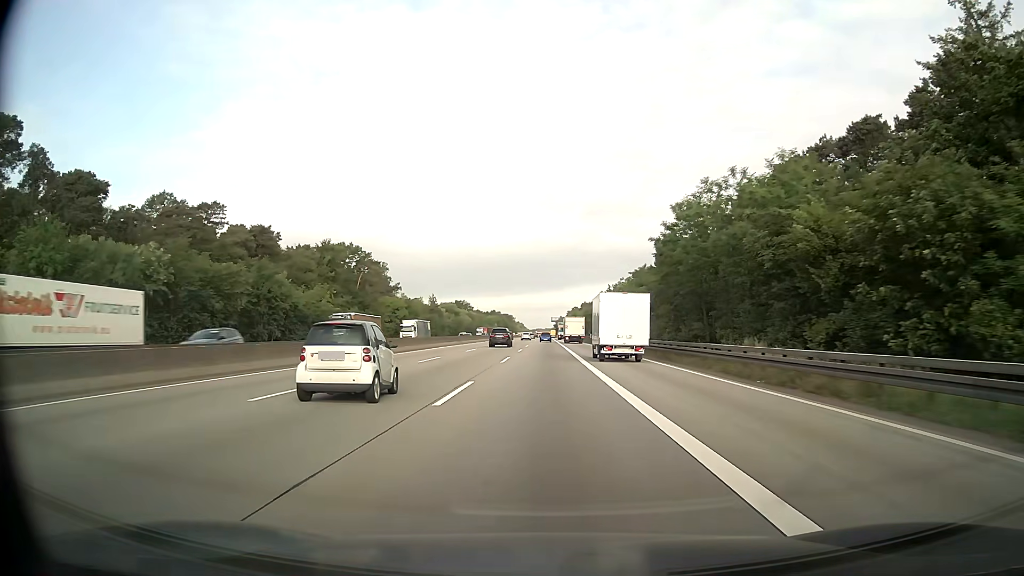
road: motorway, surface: asphalt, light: Day
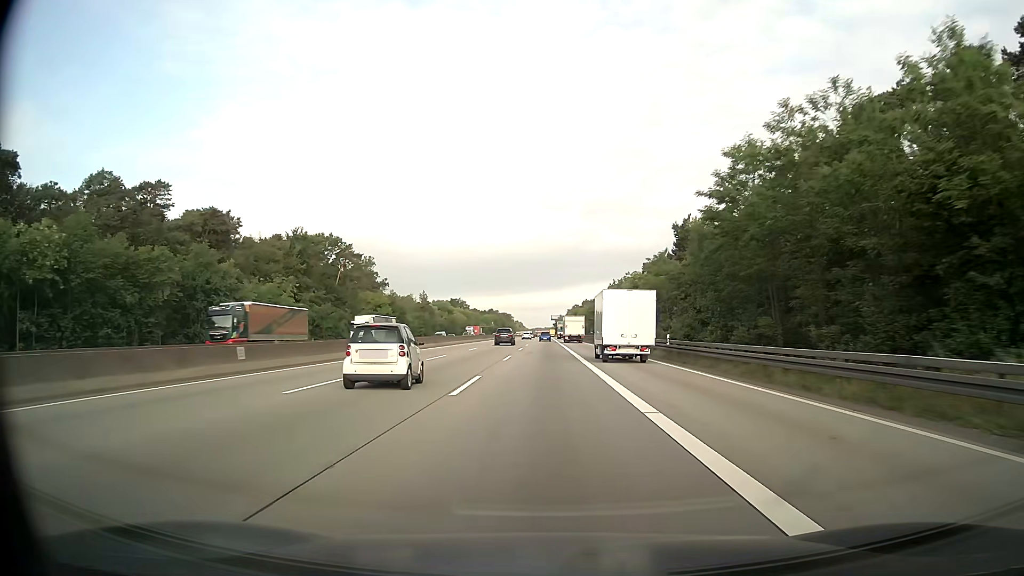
(0.0, +16.2) m; 0°
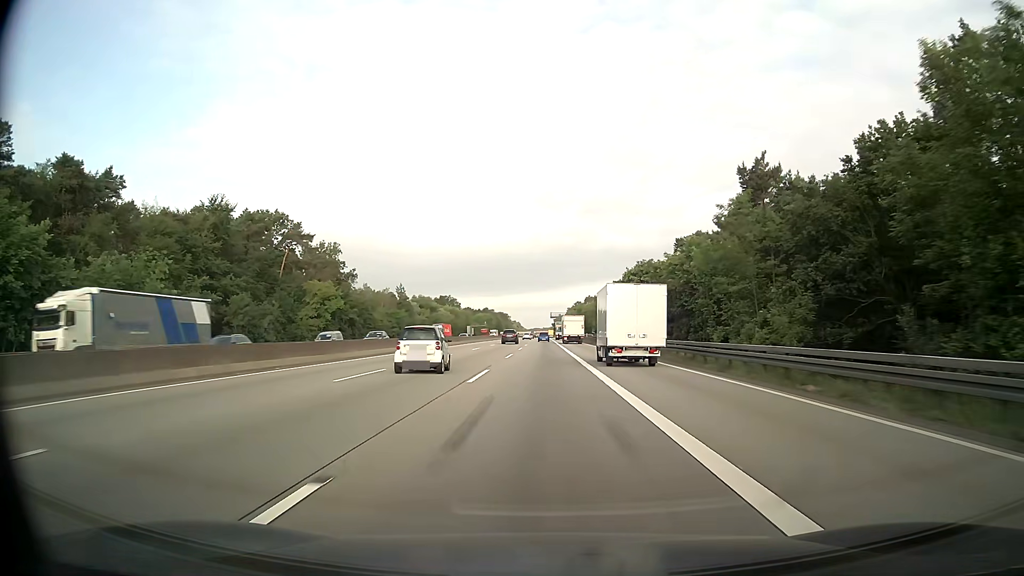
(0.0, +32.3) m; 0°
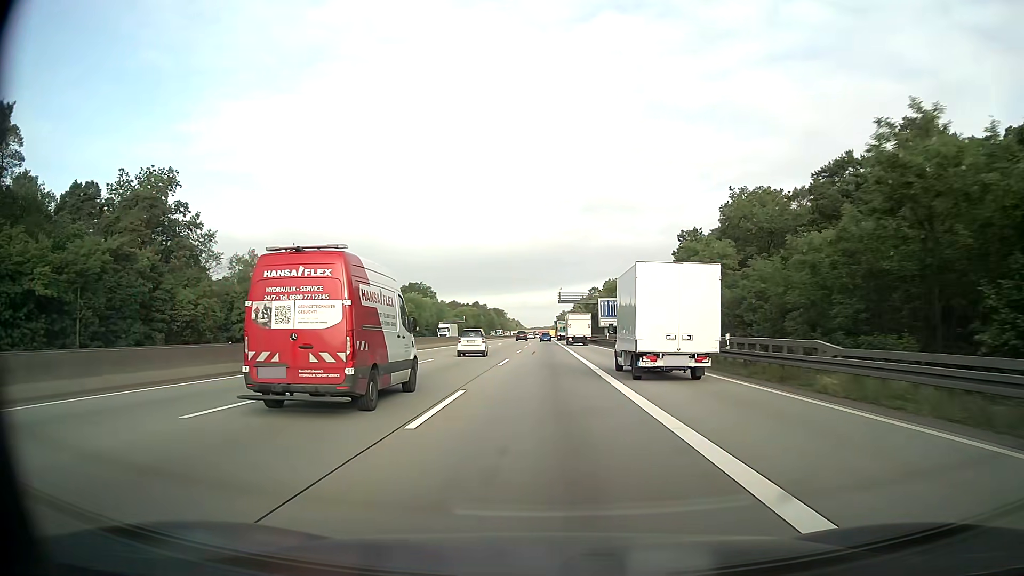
(-0.4, +80.8) m; 0°
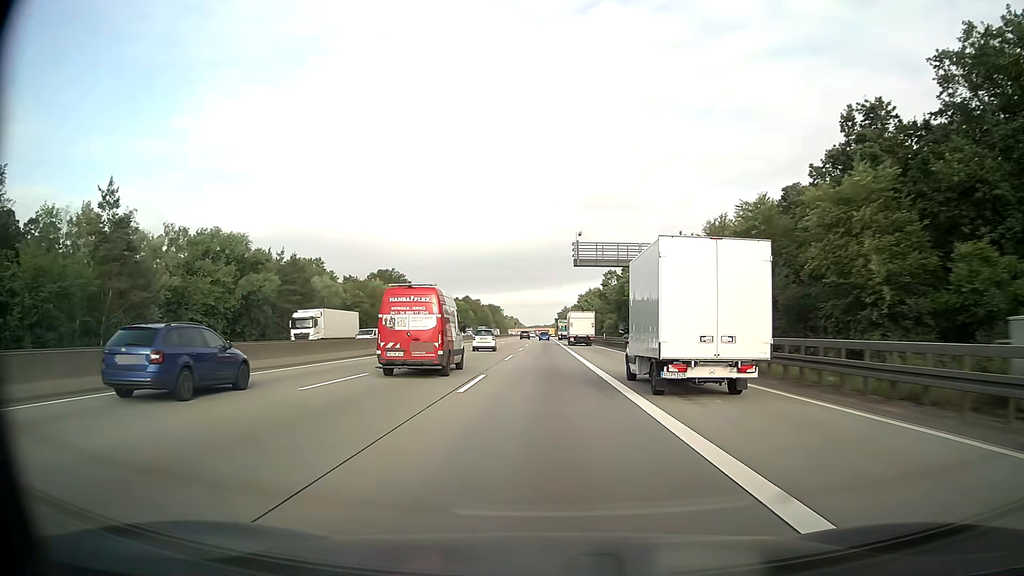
(-0.1, +48.6) m; 0°
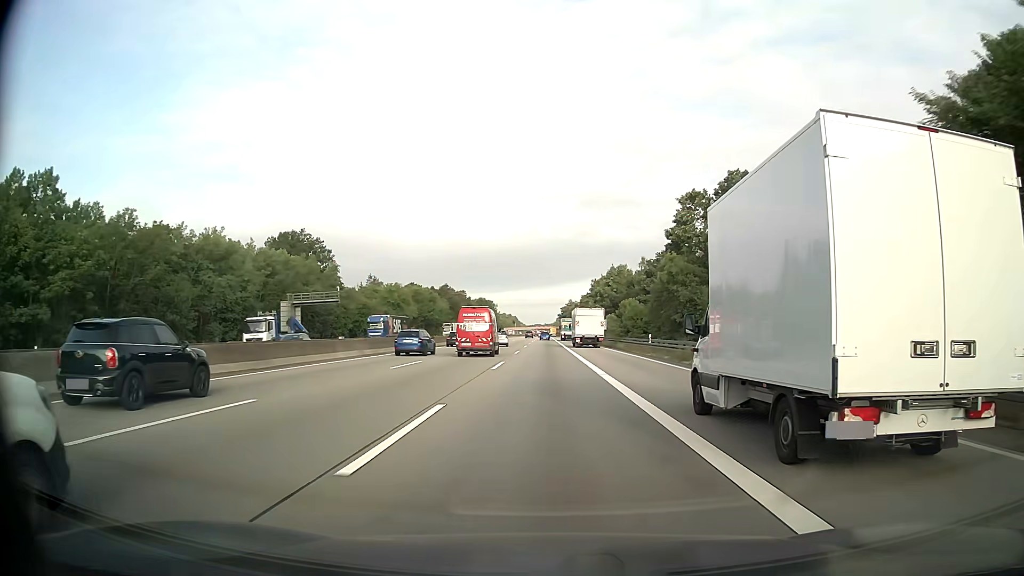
(+0.1, +80.8) m; 0°
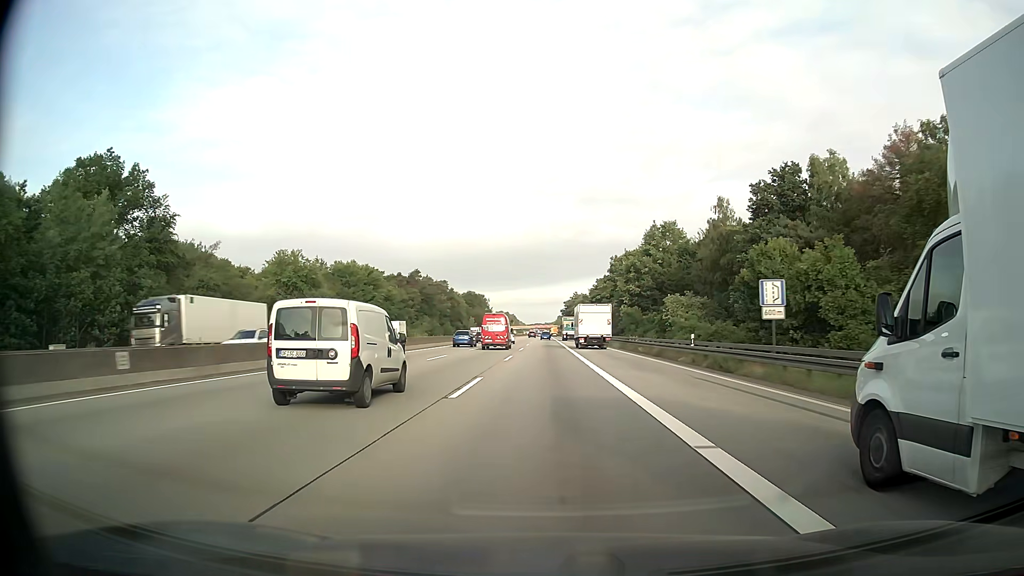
(+0.1, +64.7) m; 0°
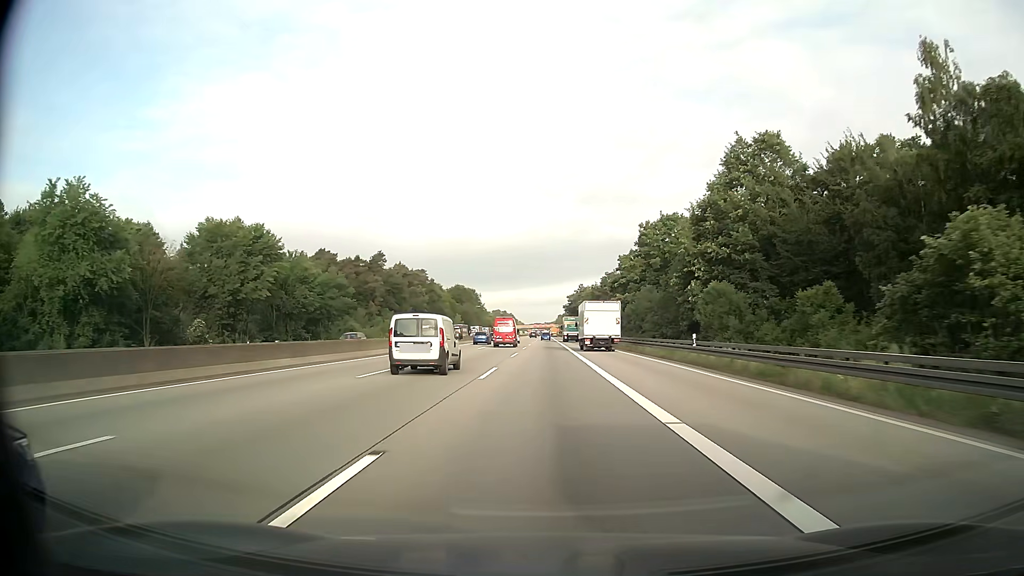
(-0.1, +48.5) m; 0°
(0, +10) (0, +20) (0, +30) (0, +40) (0, +50) (0, +60) (0, +70) (0, +80) (0, +90) (0, +100) m
